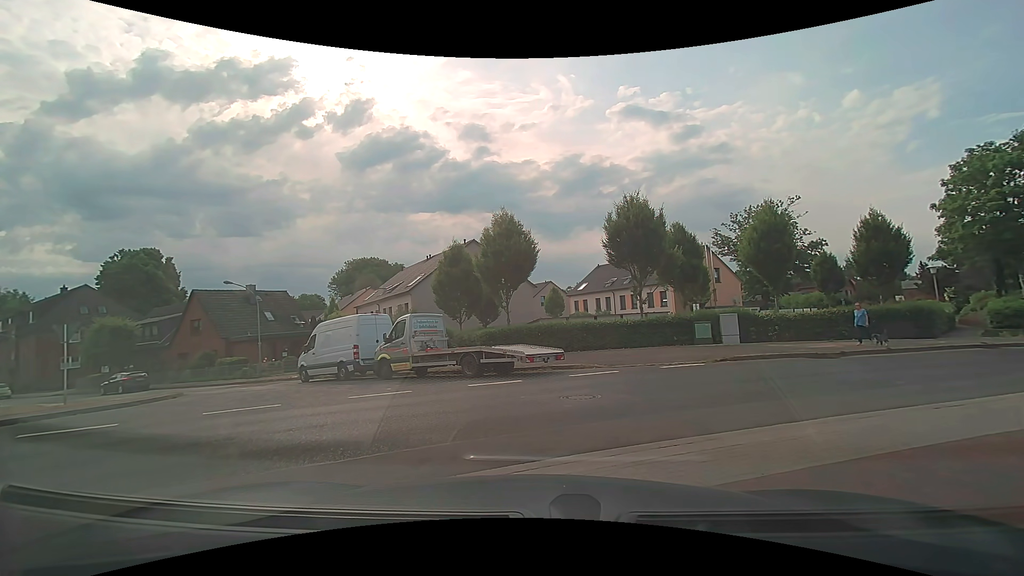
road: residential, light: Day
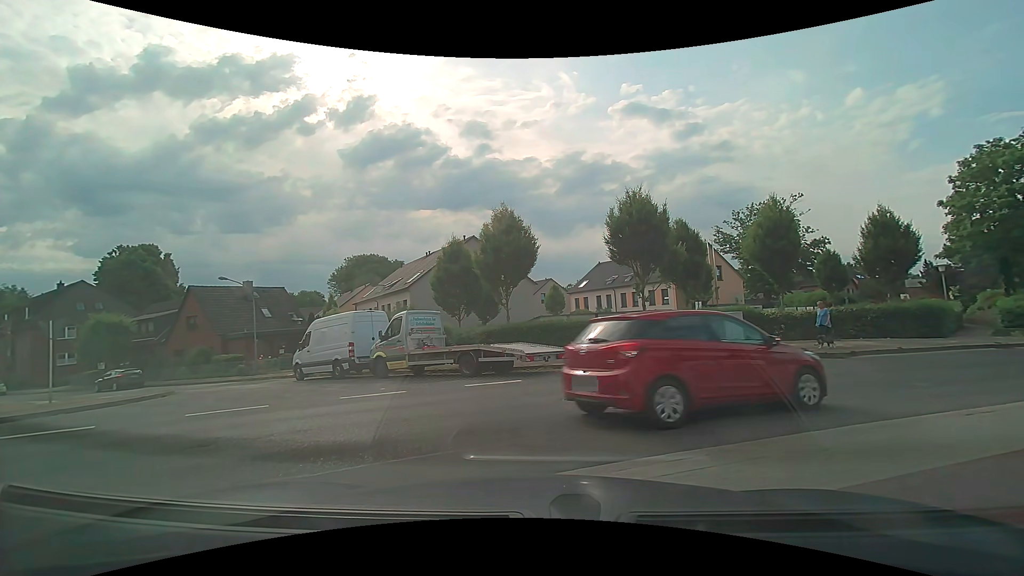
(0.0, +0.5) m; 0°
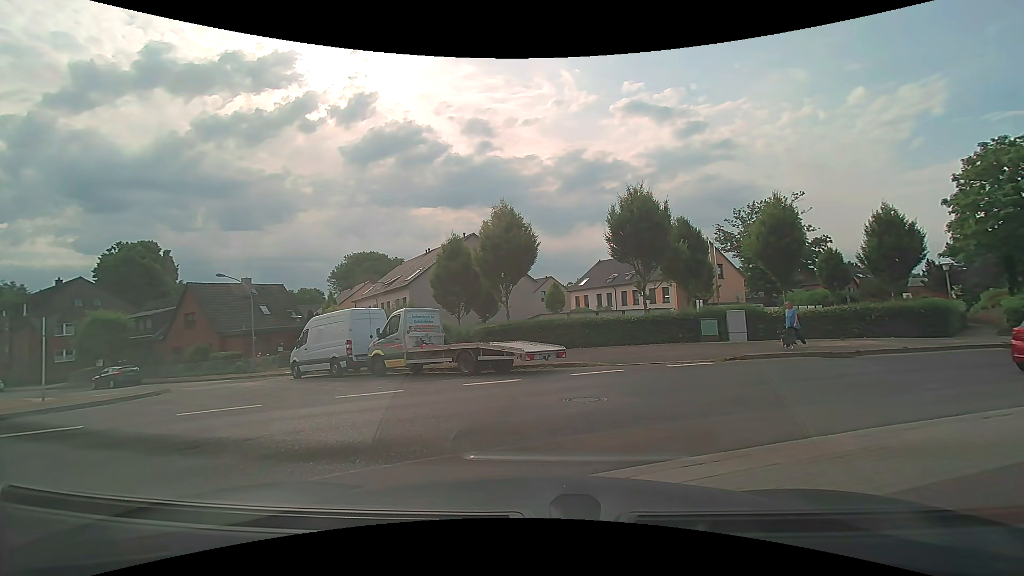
(0.0, +0.3) m; 0°
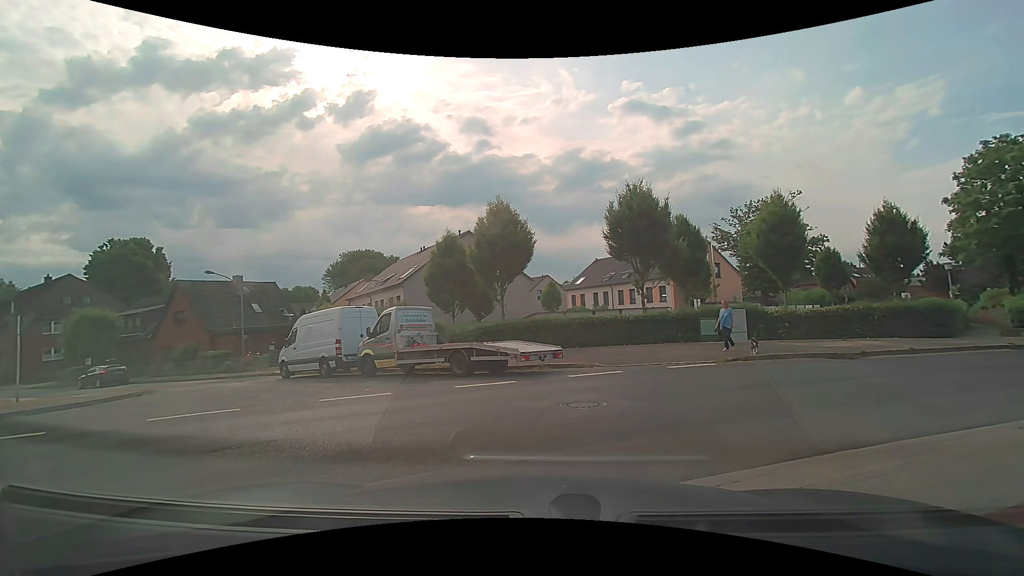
(0.0, +0.6) m; 0°
